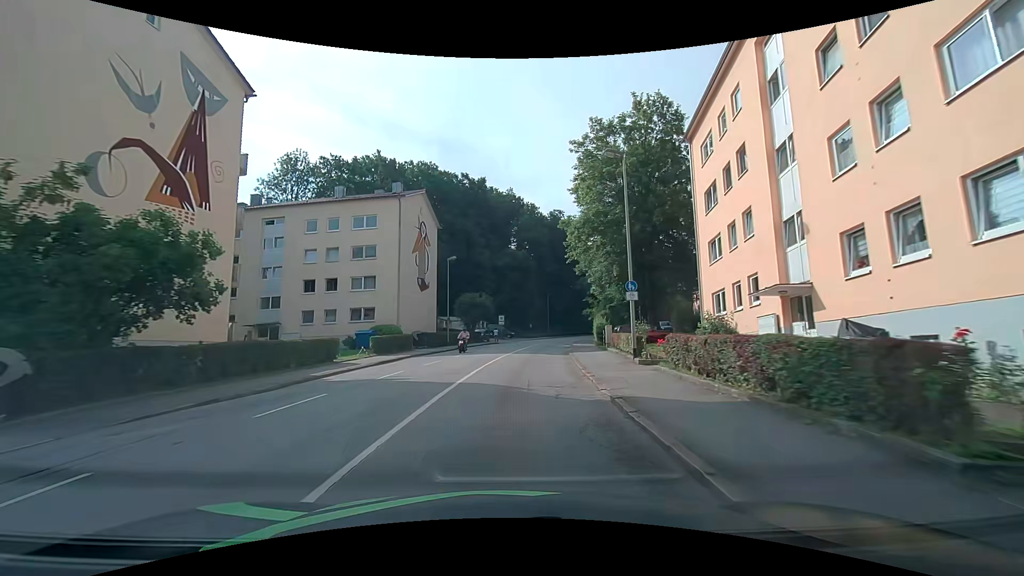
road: tertiary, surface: asphalt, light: Day
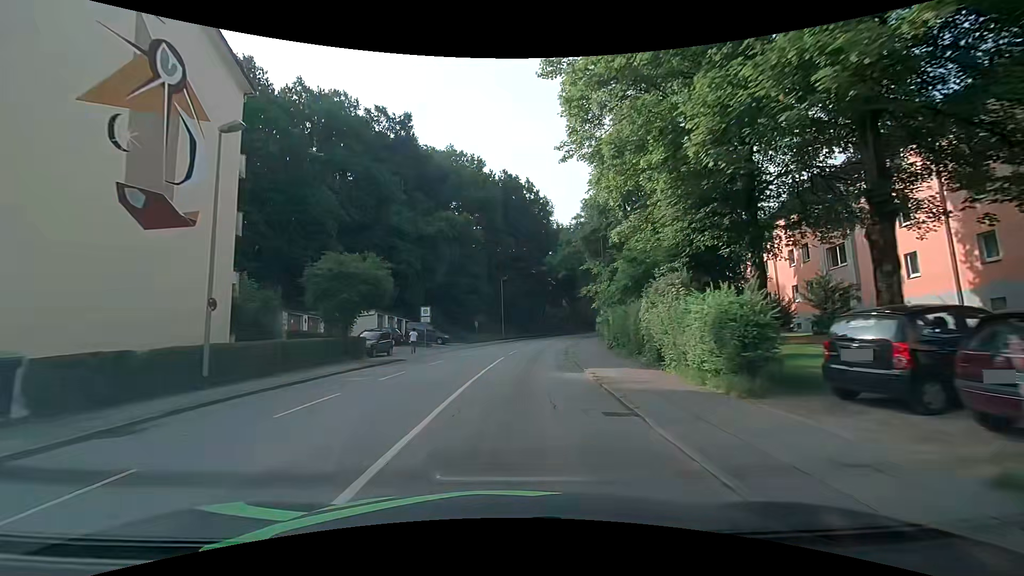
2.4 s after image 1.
(+1.6, +30.0) m; +5°
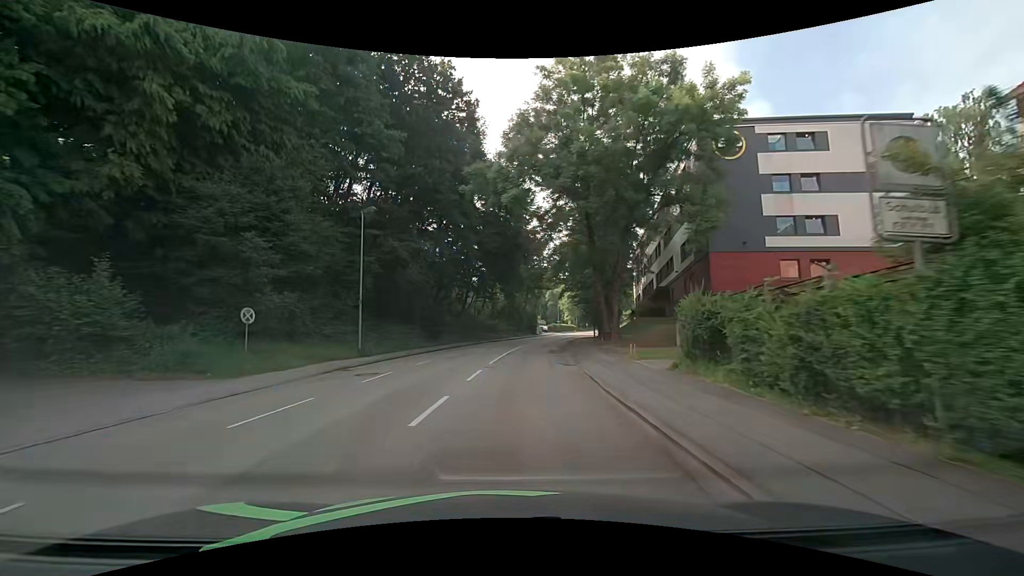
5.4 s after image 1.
(+3.2, +37.8) m; +9°
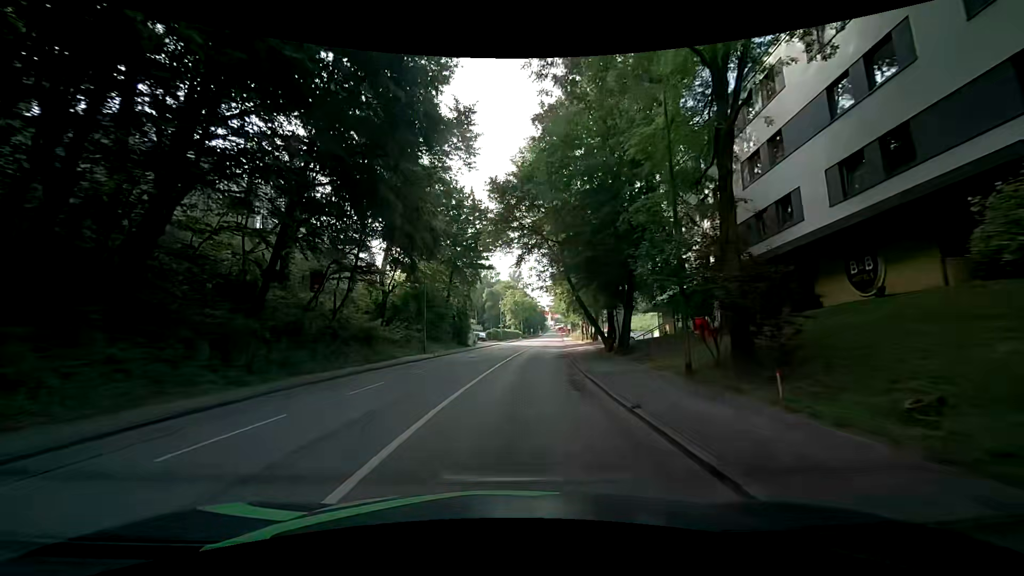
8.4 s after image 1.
(+2.7, +37.9) m; +8°
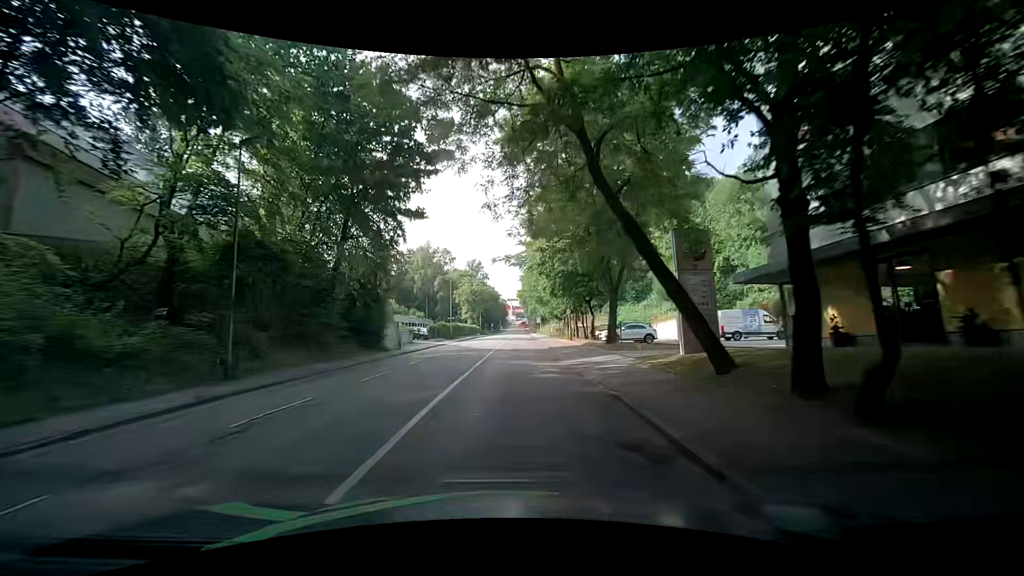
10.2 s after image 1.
(+0.8, +22.8) m; +3°
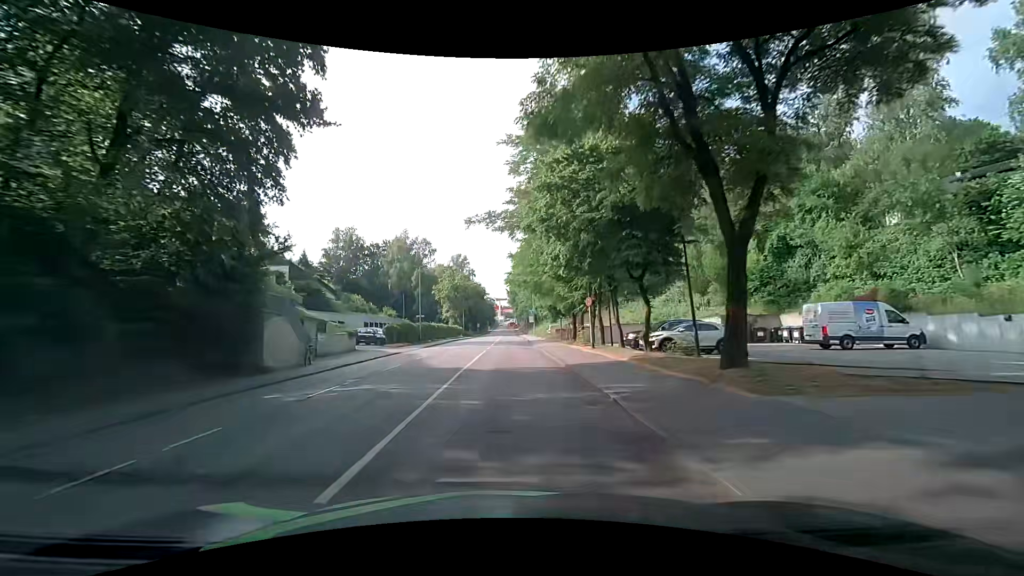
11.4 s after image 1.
(+0.4, +15.2) m; +2°
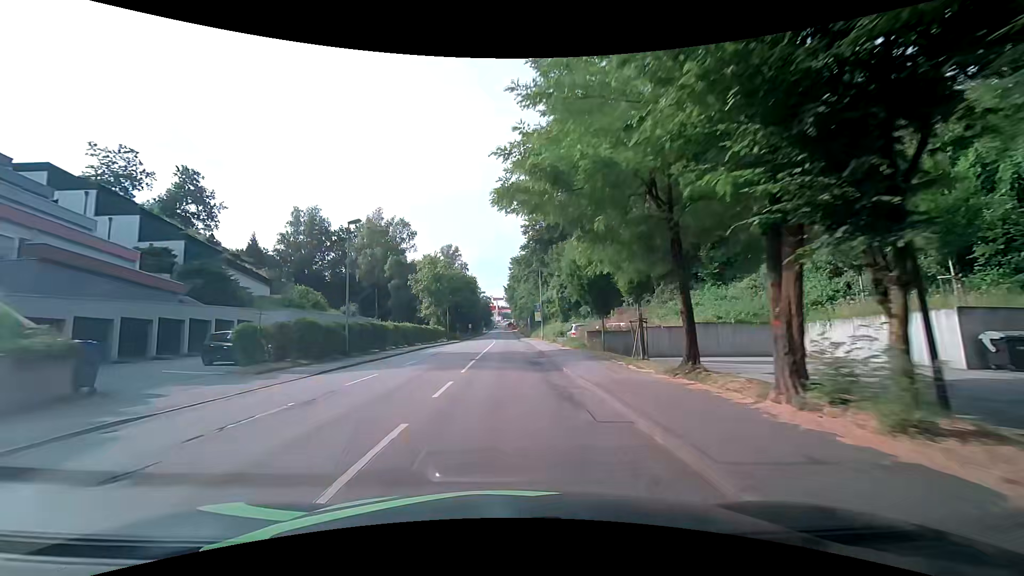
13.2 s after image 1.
(-0.2, +22.8) m; 0°
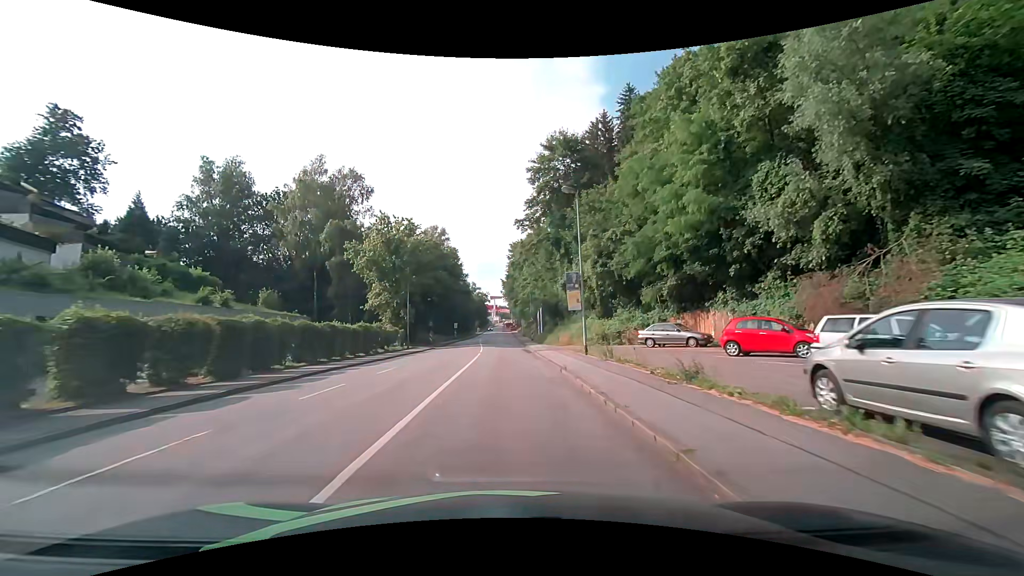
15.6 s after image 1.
(+0.1, +30.5) m; 0°
(0, +10) (0, +20) (0, +30) (0, +40) (0, +50) (-1, +60) (-1, +70) (-2, +80) (-2, +90) (-3, +100) m
